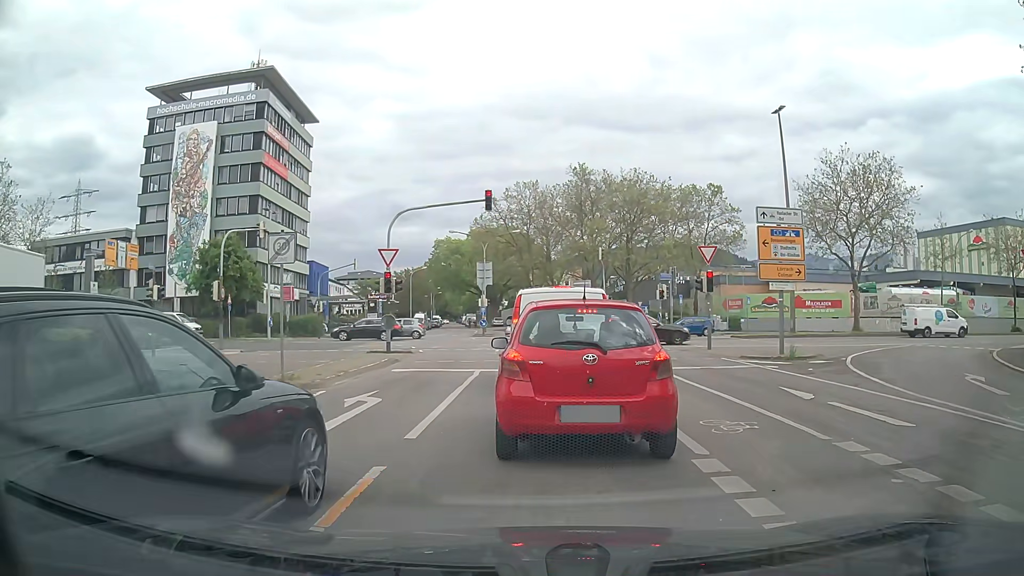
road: tertiary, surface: asphalt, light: Day
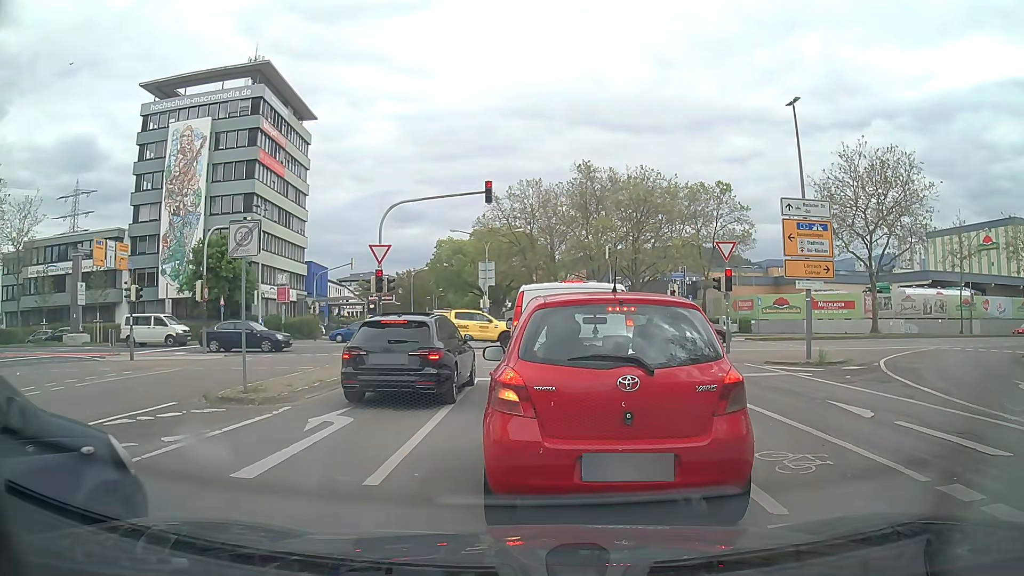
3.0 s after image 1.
(0.0, +2.0) m; 0°
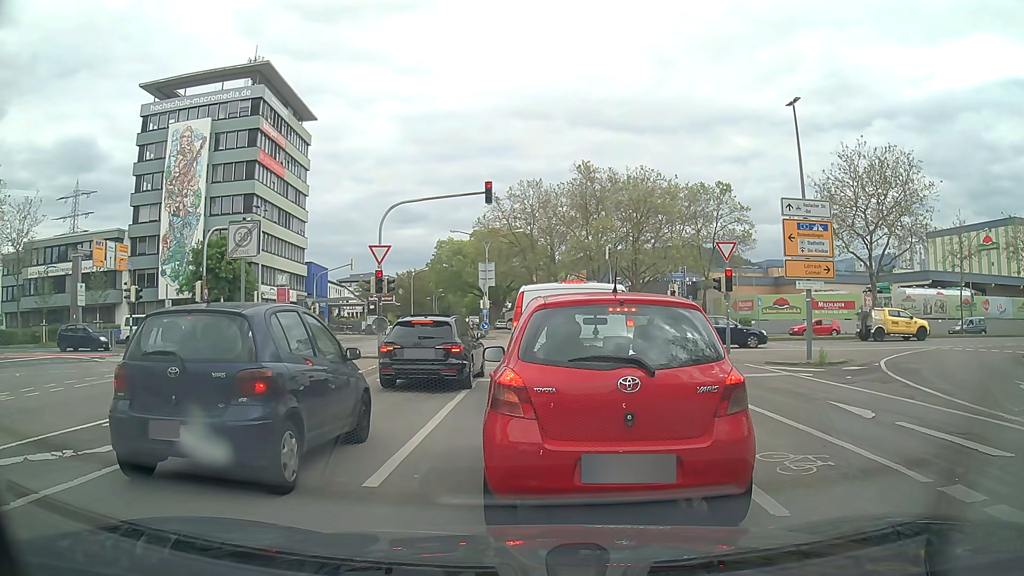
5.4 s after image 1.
(0.0, +0.1) m; 0°
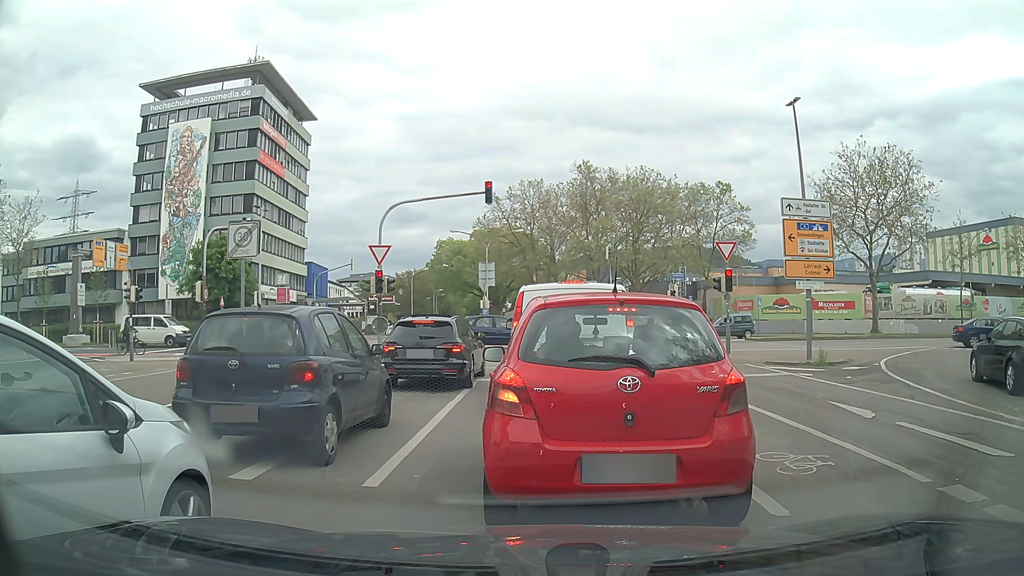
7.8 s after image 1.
(0.0, 0.0) m; 0°
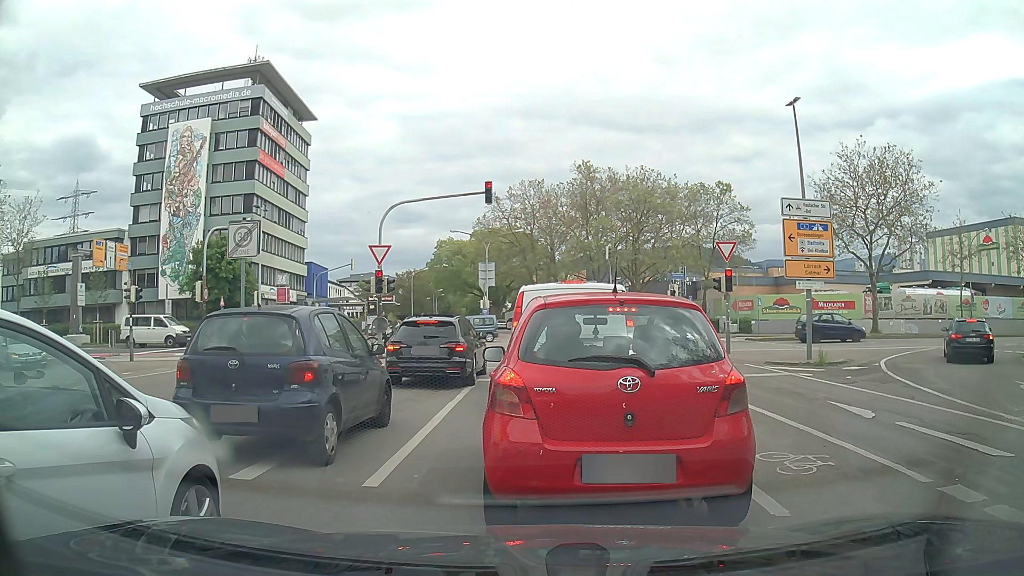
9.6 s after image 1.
(0.0, 0.0) m; 0°
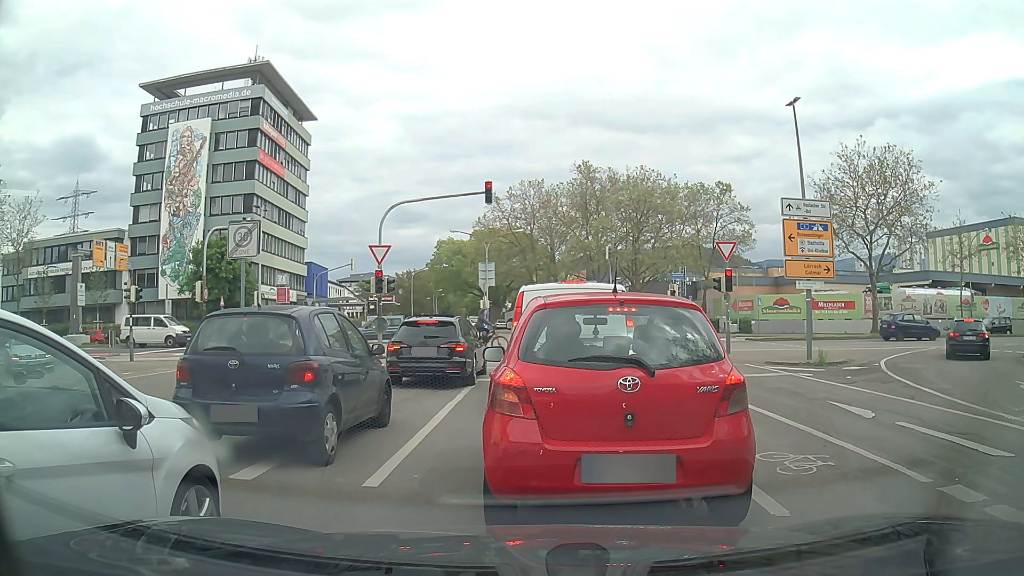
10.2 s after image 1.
(0.0, 0.0) m; 0°
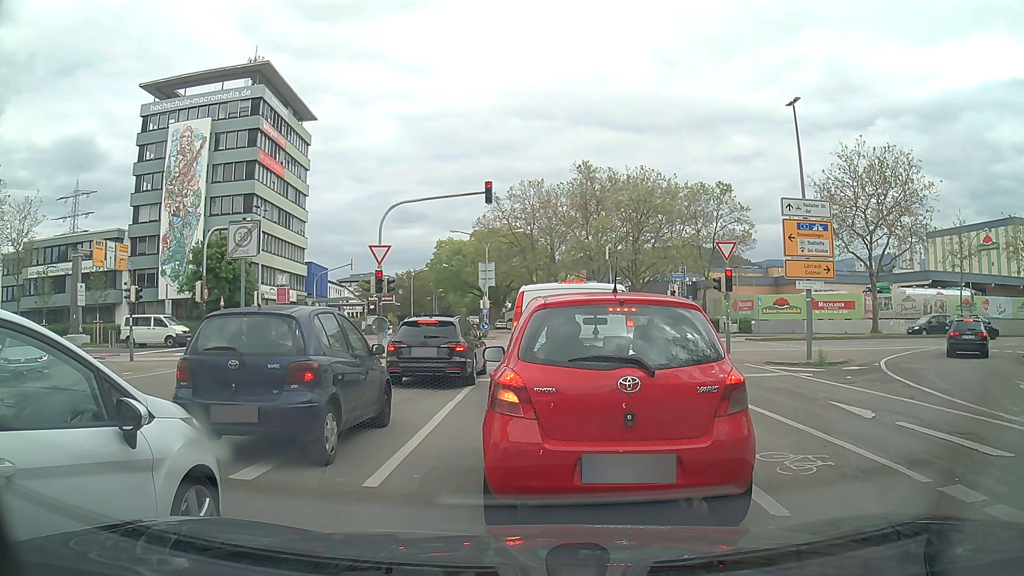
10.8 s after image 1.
(0.0, 0.0) m; 0°
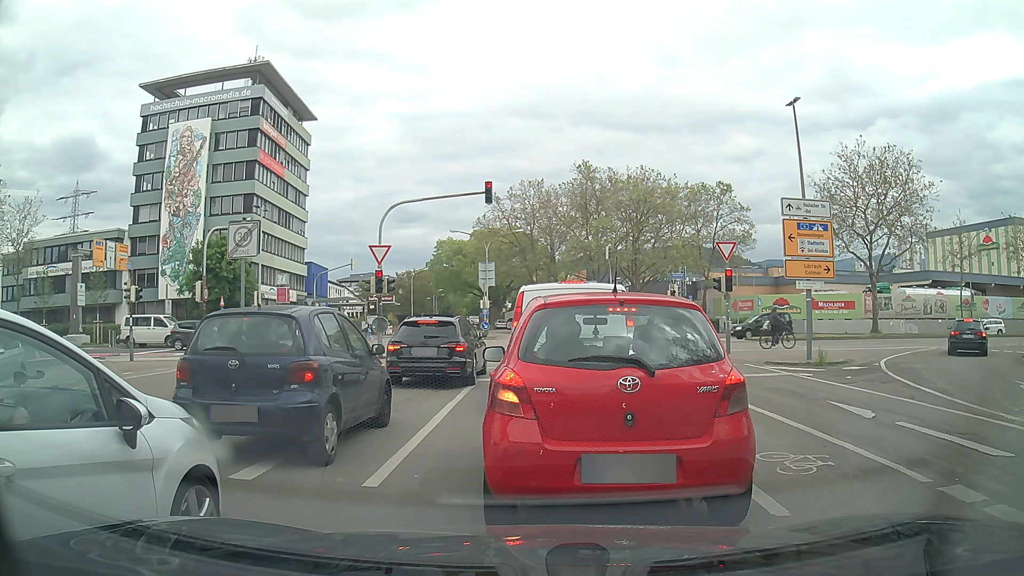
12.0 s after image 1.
(0.0, 0.0) m; 0°
(+1, +10) (+2, +20) (+2, +30) (0, +40) (-7, +46) (-17, +48) (-27, +48) (-37, +48) (-47, +48) (-57, +48) m
